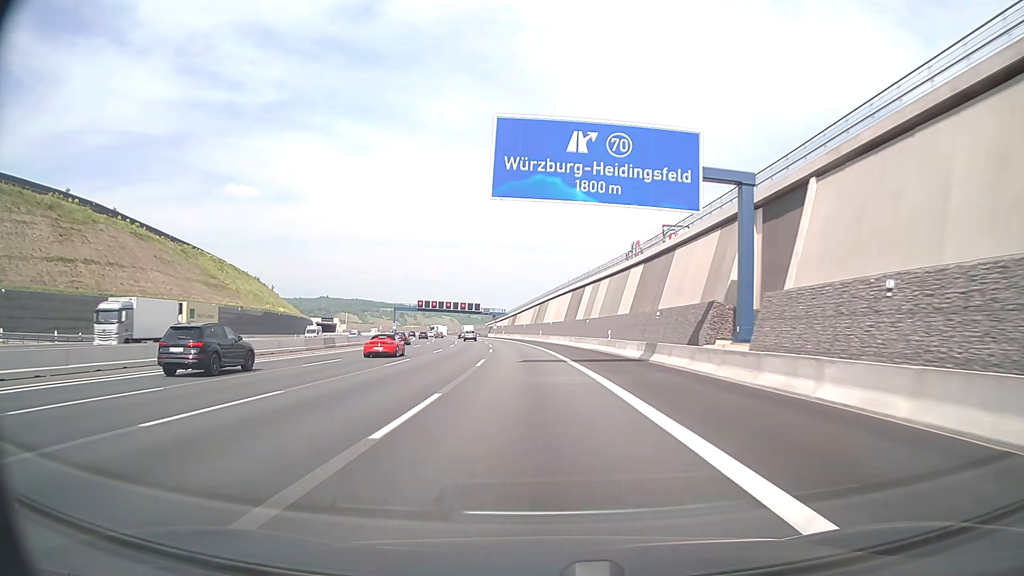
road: motorway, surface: asphalt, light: Day
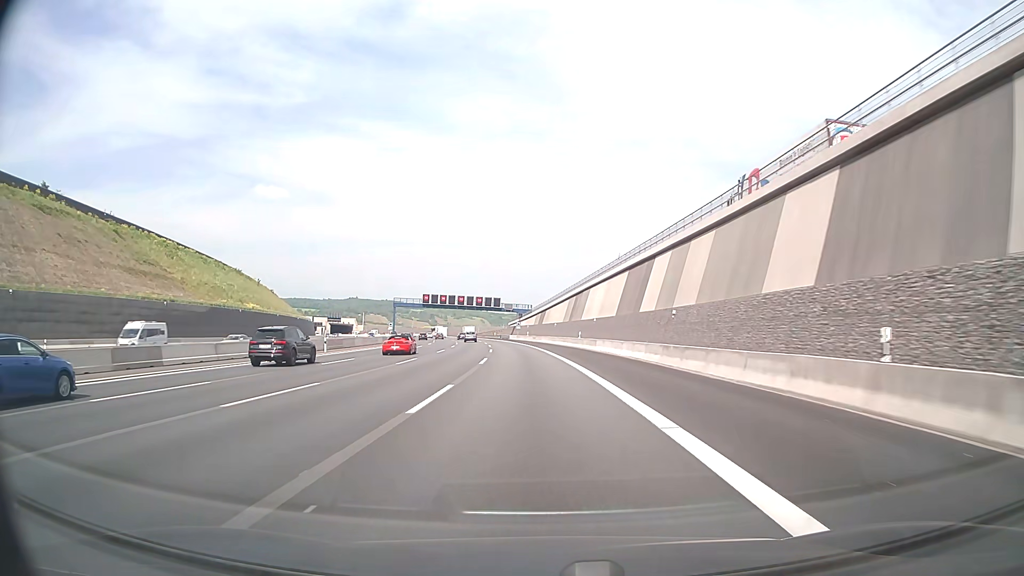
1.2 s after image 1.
(-0.7, +33.5) m; -2°
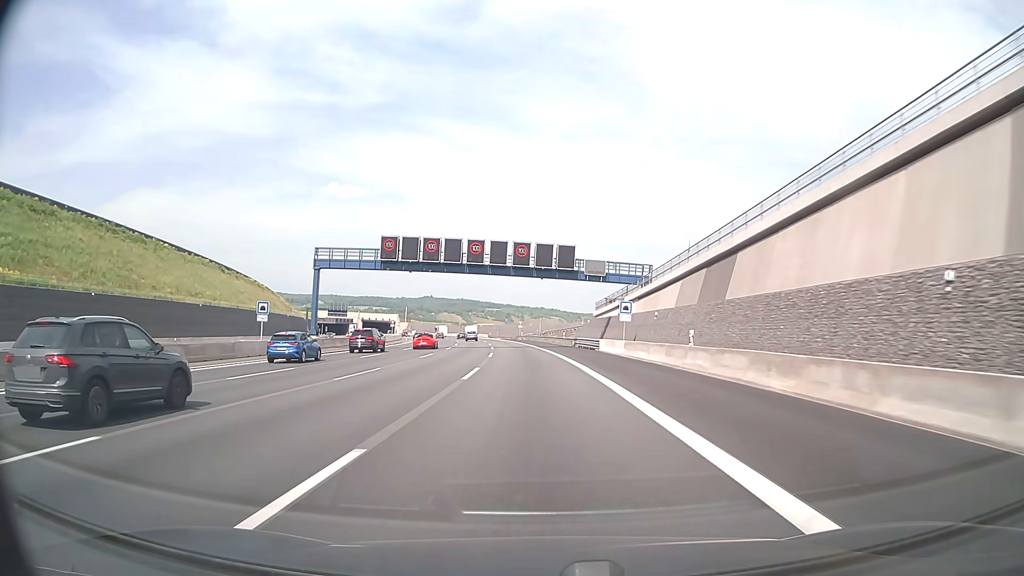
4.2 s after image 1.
(-5.5, +83.5) m; -7°
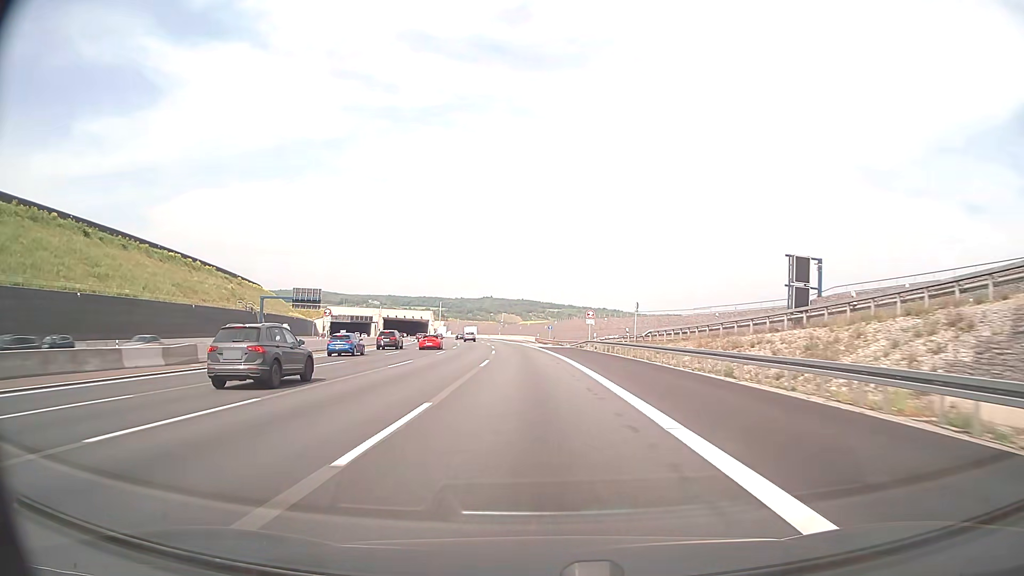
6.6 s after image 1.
(-3.0, +66.4) m; -5°
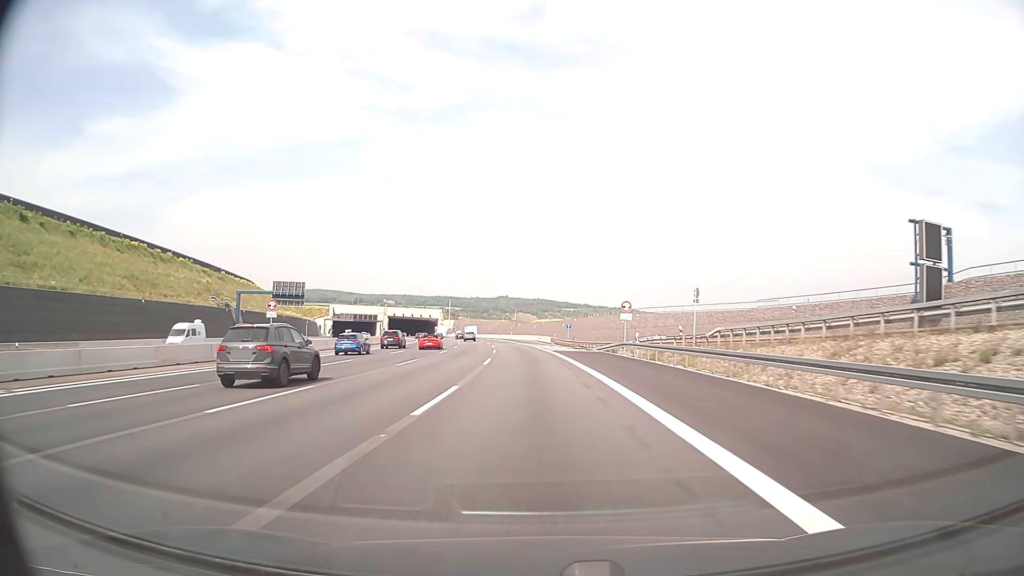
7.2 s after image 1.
(-0.2, +16.6) m; -1°
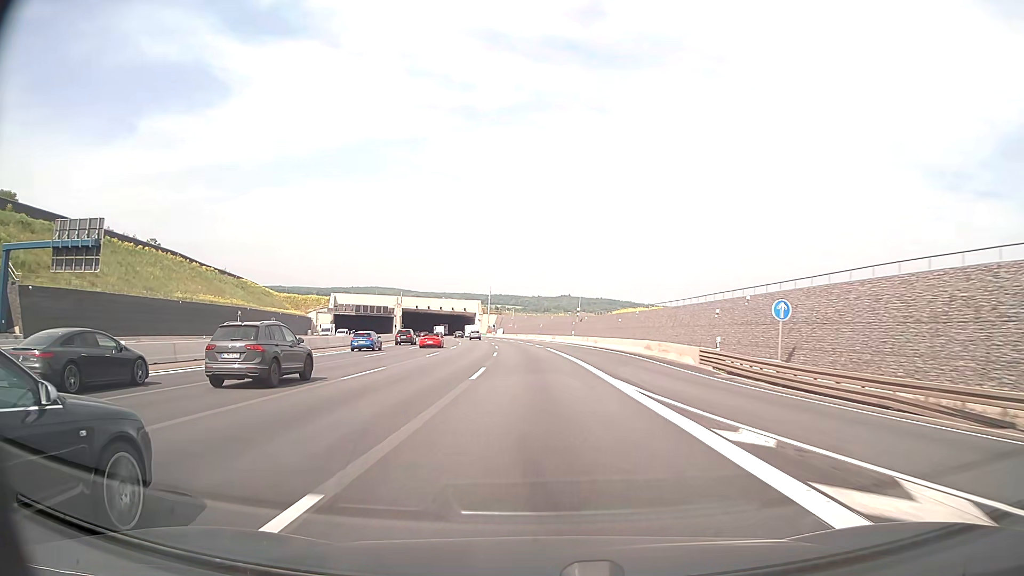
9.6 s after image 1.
(-3.1, +65.9) m; -5°
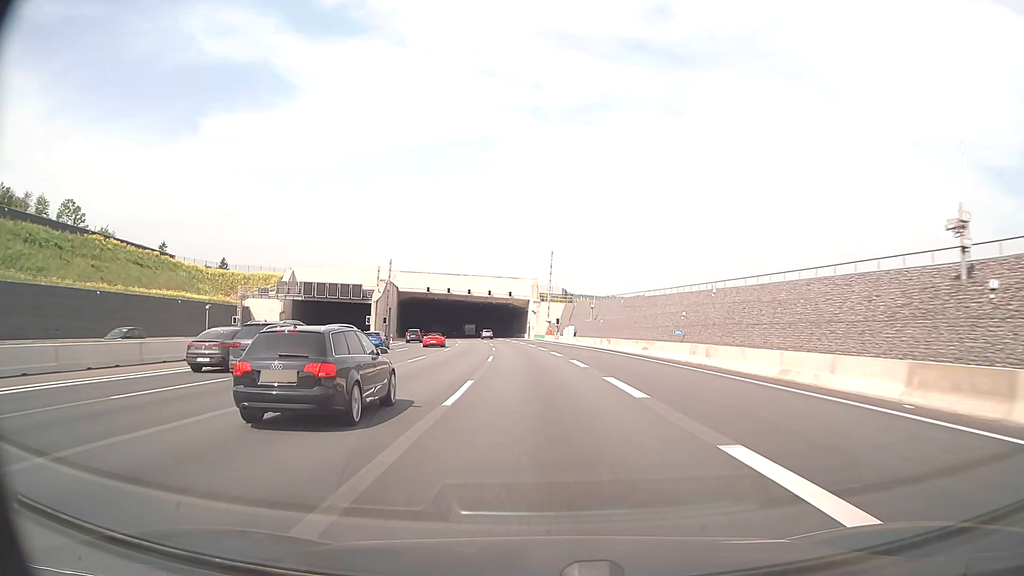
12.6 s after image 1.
(-4.5, +80.9) m; -6°
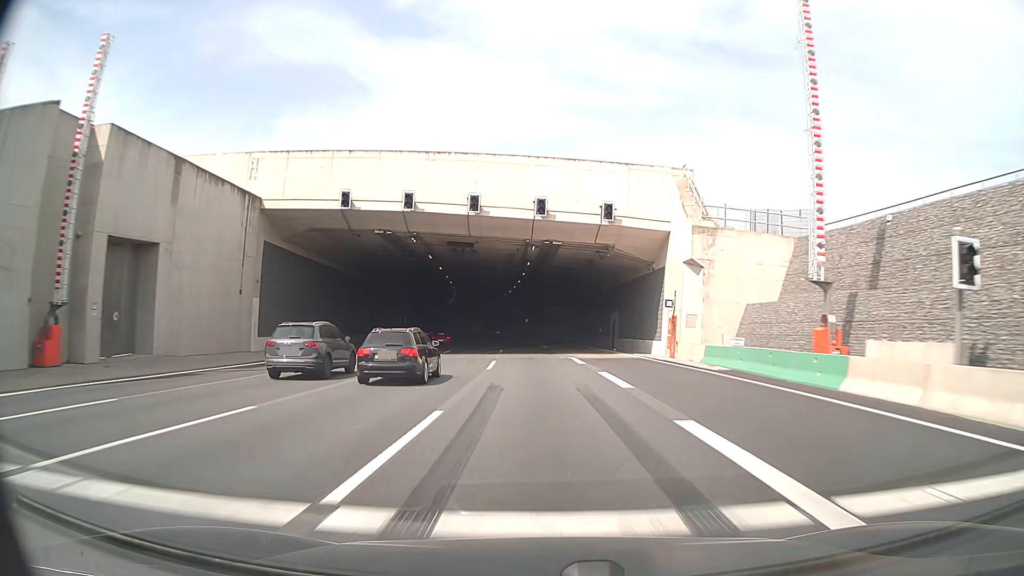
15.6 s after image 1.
(-4.5, +80.9) m; -6°
(0, +10) (0, +20) (-1, +30) (-1, +40) (-2, +50) (-2, +60) (-3, +70) (-3, +80) (-4, +90) (-5, +100) m
